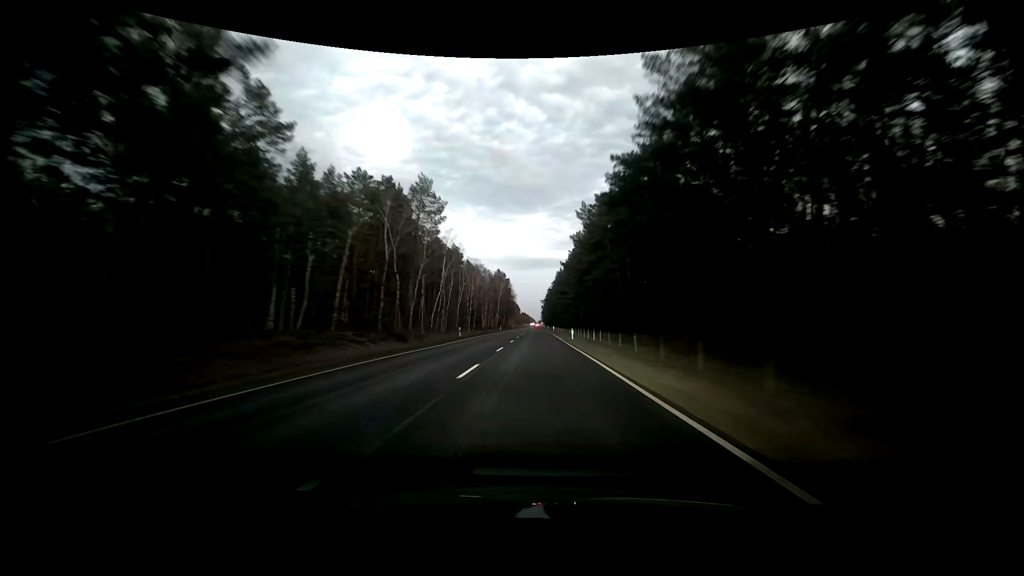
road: primary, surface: asphalt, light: Dusk
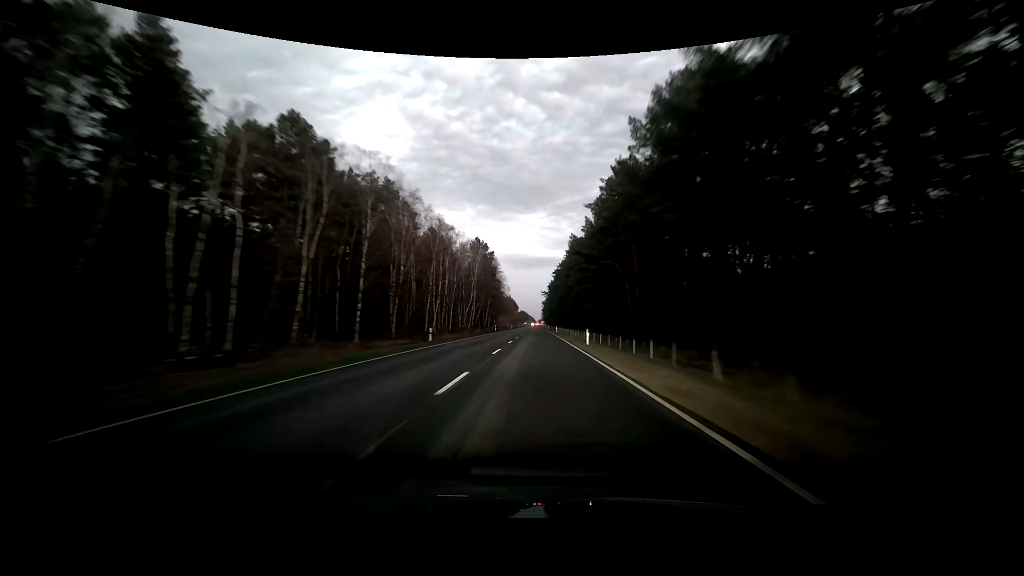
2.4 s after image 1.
(0.0, +62.7) m; 0°
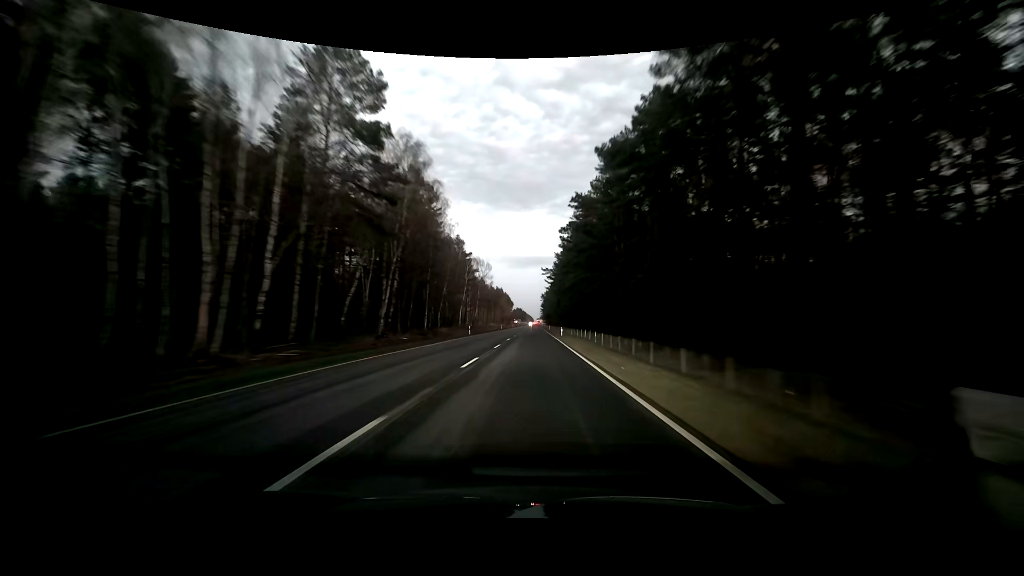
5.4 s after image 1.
(+0.2, +78.2) m; 0°
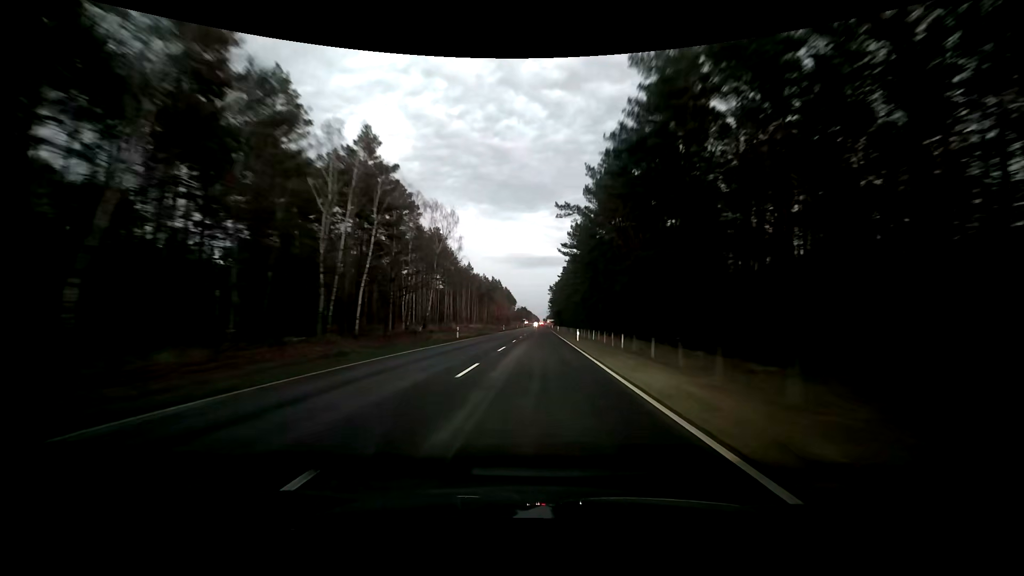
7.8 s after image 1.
(-0.4, +62.4) m; 0°
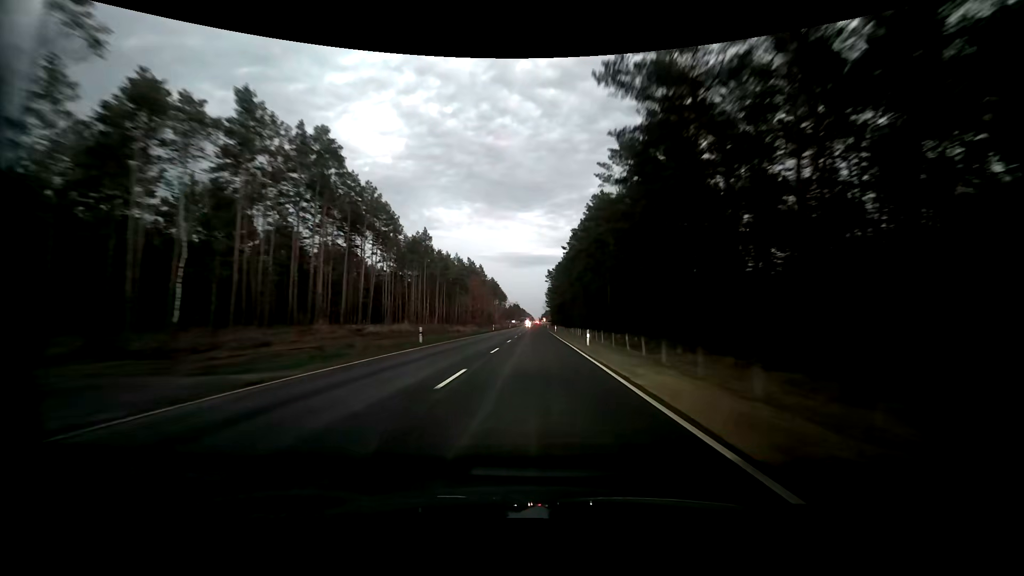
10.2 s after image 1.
(+0.2, +62.2) m; +1°
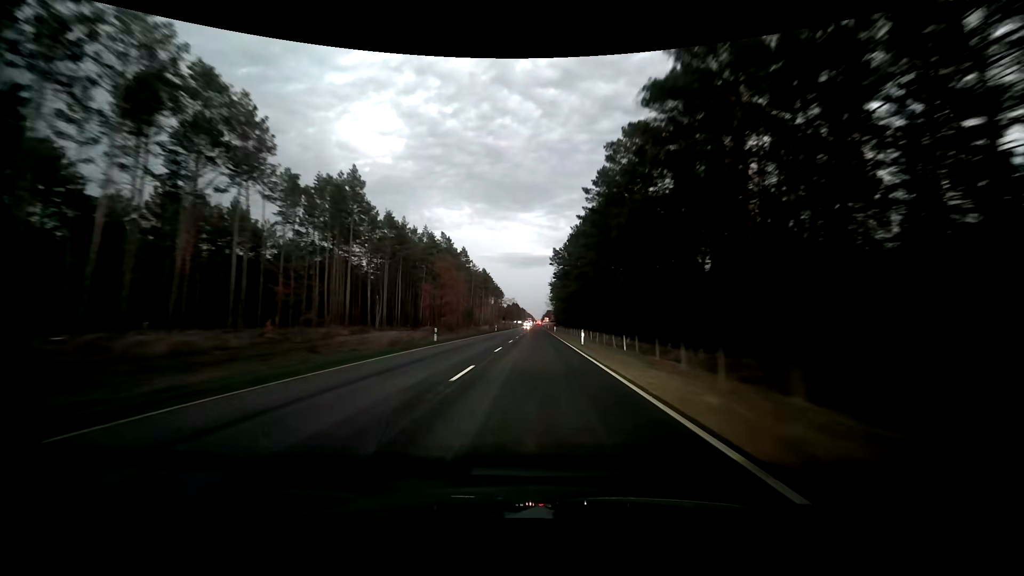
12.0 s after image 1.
(-0.1, +46.3) m; 0°
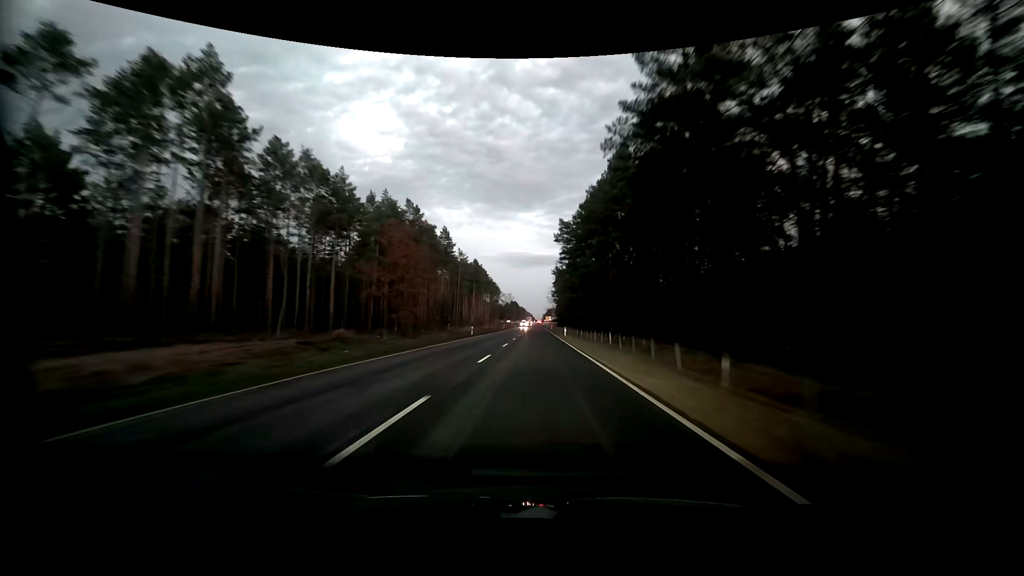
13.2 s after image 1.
(+0.1, +30.7) m; 0°
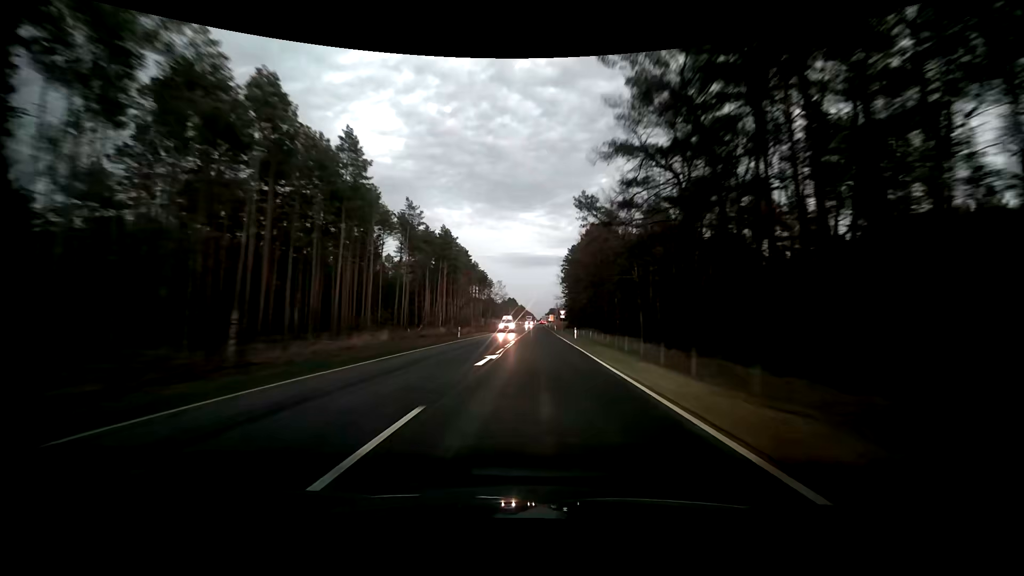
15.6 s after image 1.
(0.0, +60.9) m; 0°
(0, +10) (0, +20) (0, +30) (0, +40) (0, +50) (0, +60) (0, +70) (0, +80) (0, +90) (0, +100) m
